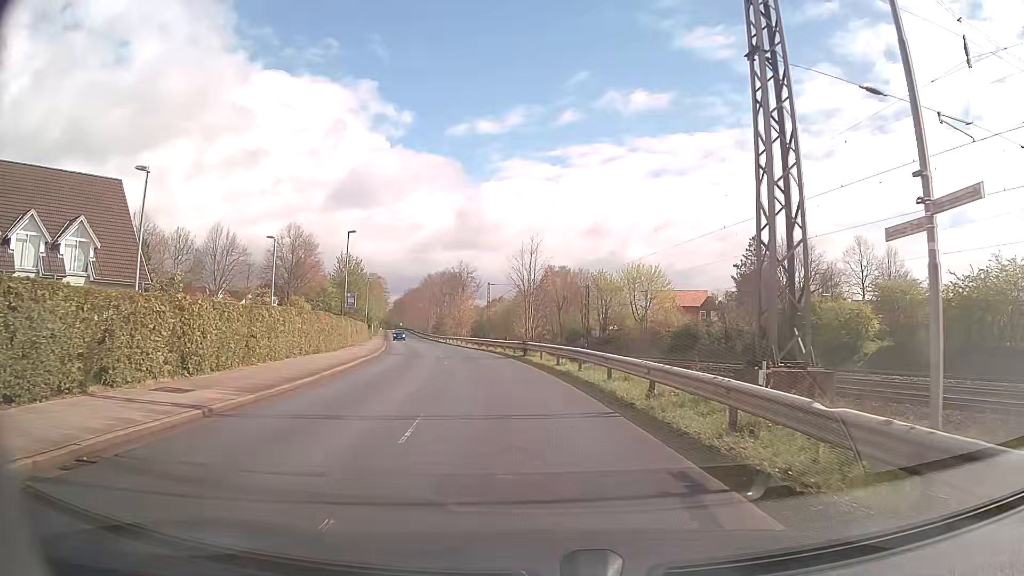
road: tertiary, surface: asphalt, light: Day
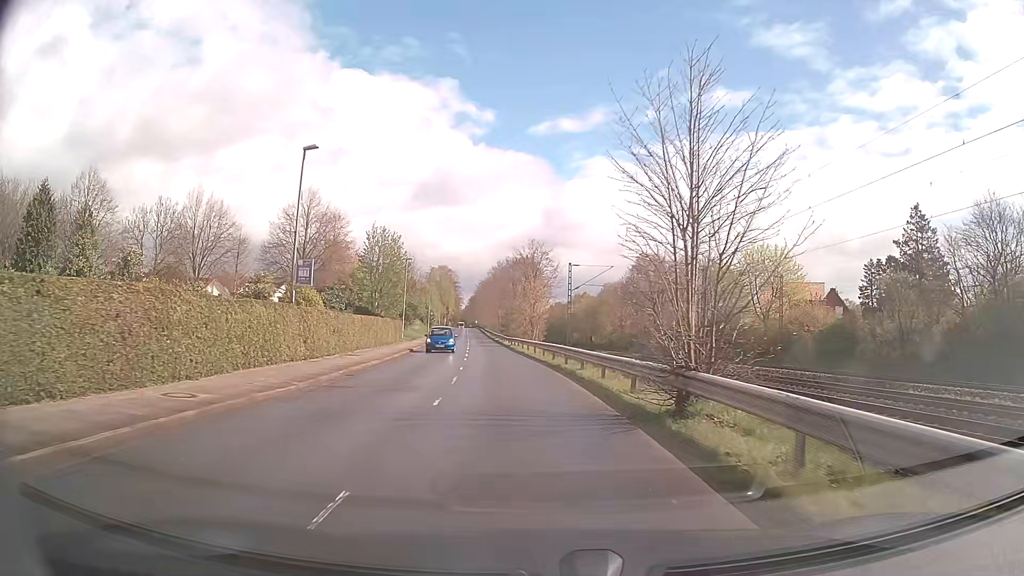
(-1.8, +22.2) m; -8°
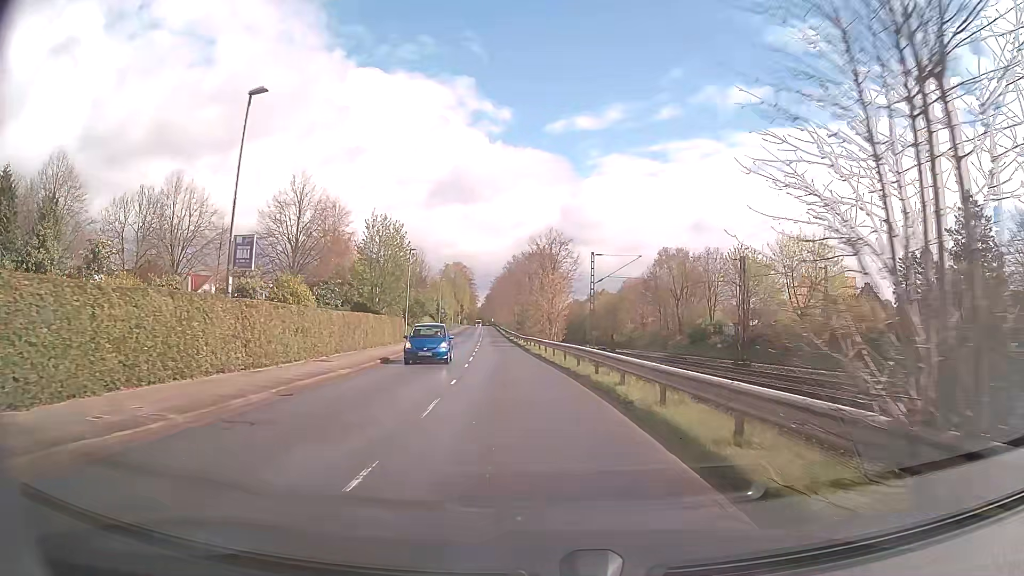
(-0.1, +6.5) m; -2°
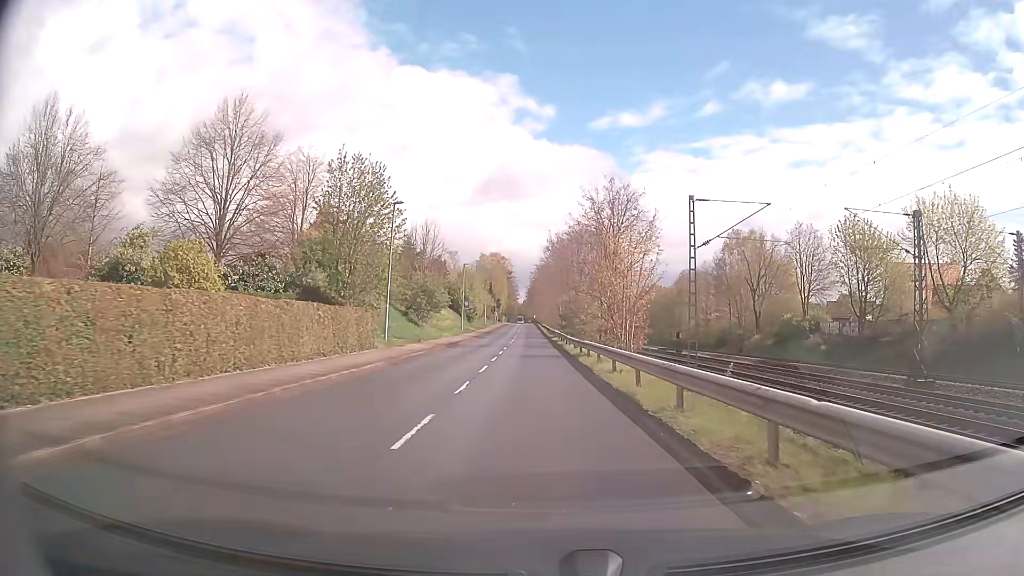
(-0.7, +21.2) m; -4°
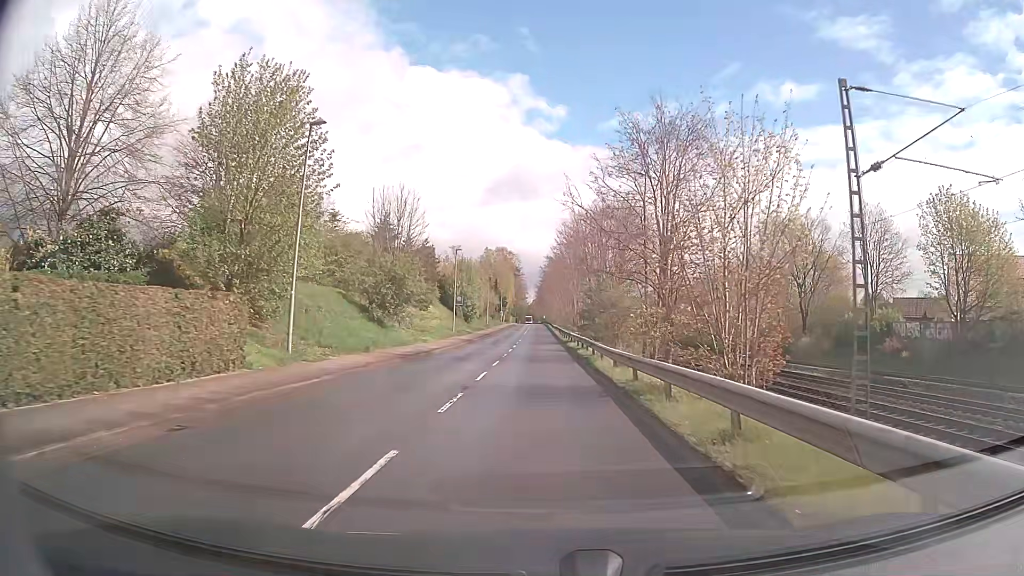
(0.0, +15.2) m; -1°
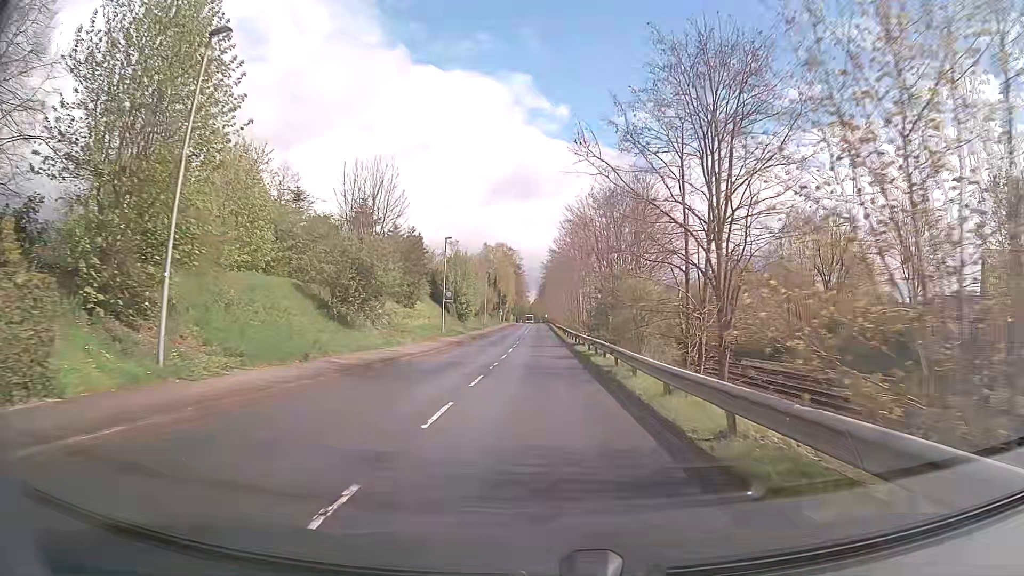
(0.0, +7.8) m; 0°
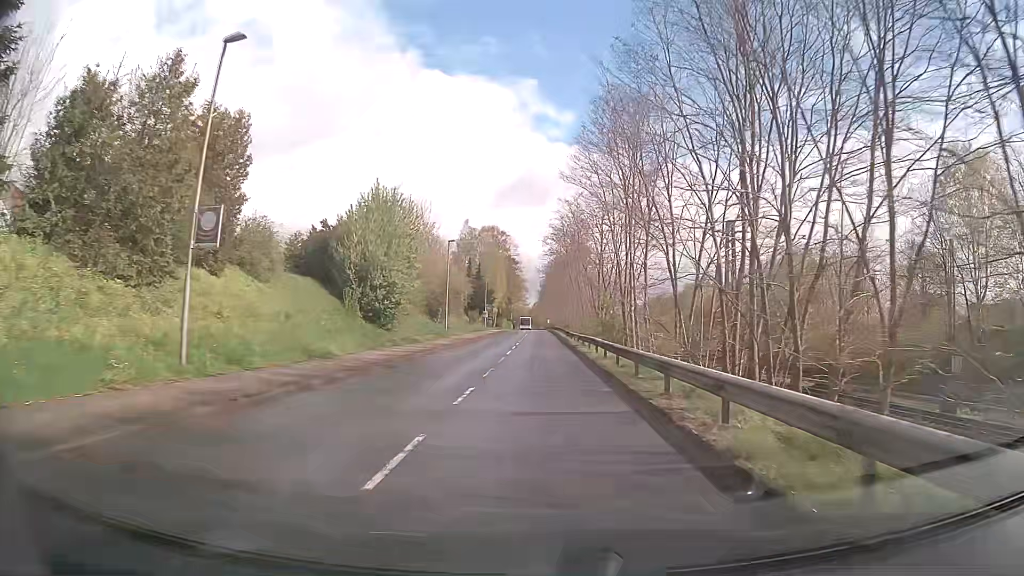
(-0.1, +39.3) m; 0°
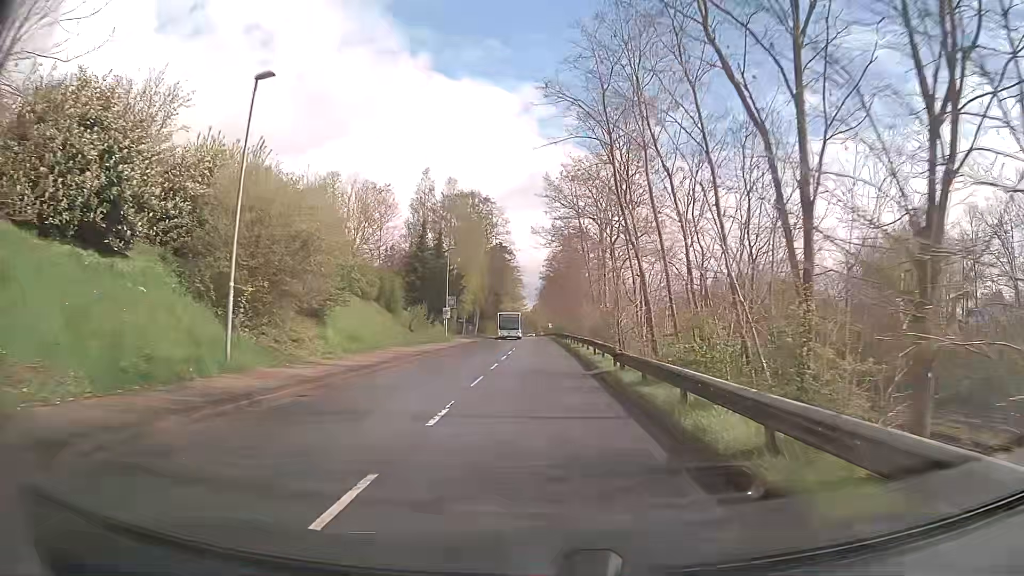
(0.0, +38.4) m; 0°
(0, +10) (0, +20) (0, +30) (0, +40) (0, +50) (0, +60) (0, +70) (0, +80) (0, +90) (0, +100) m
